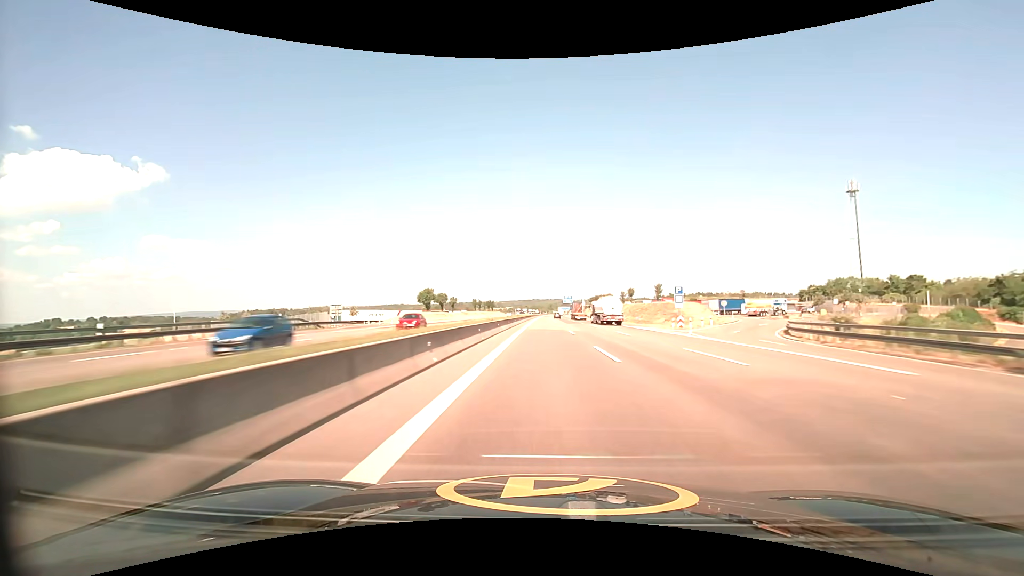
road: motorway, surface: asphalt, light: Day
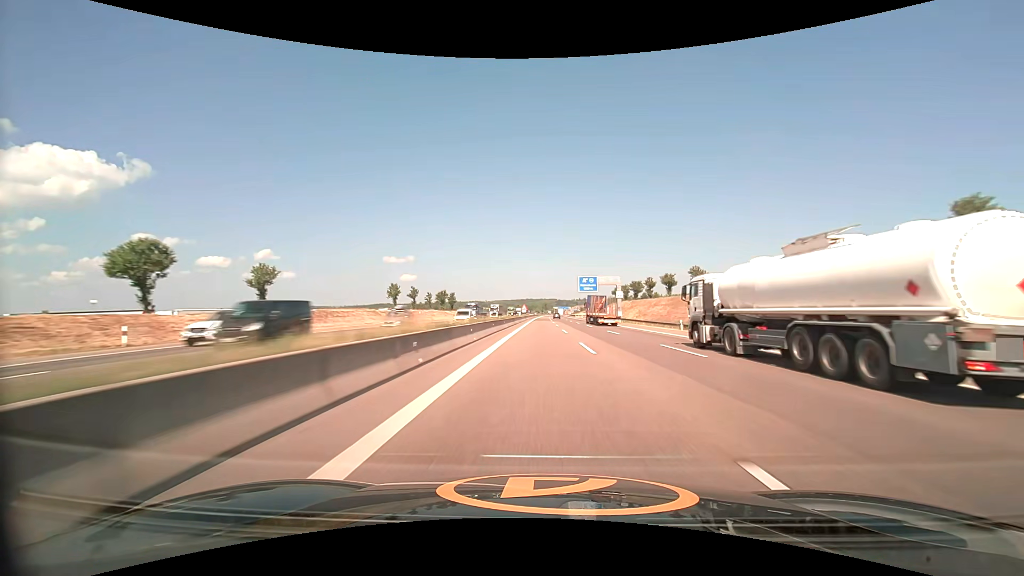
(+0.5, +105.1) m; +1°
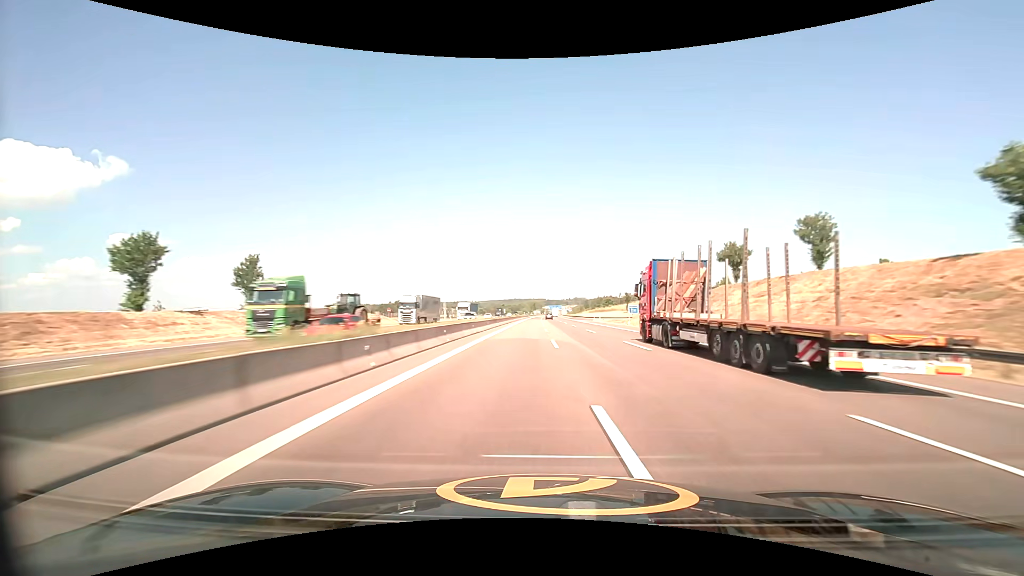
(+1.4, +105.1) m; +1°
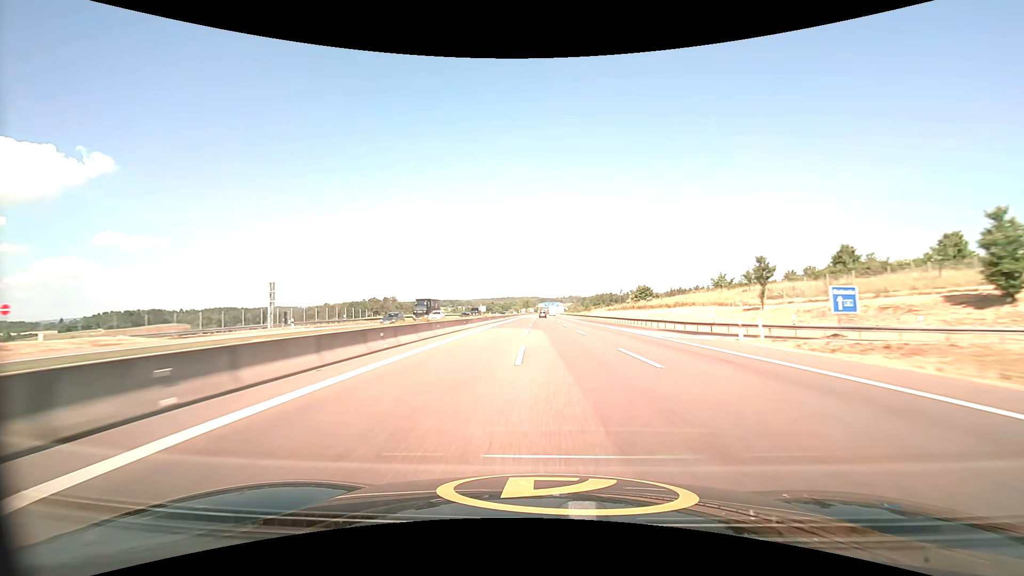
(+0.5, +78.4) m; +1°
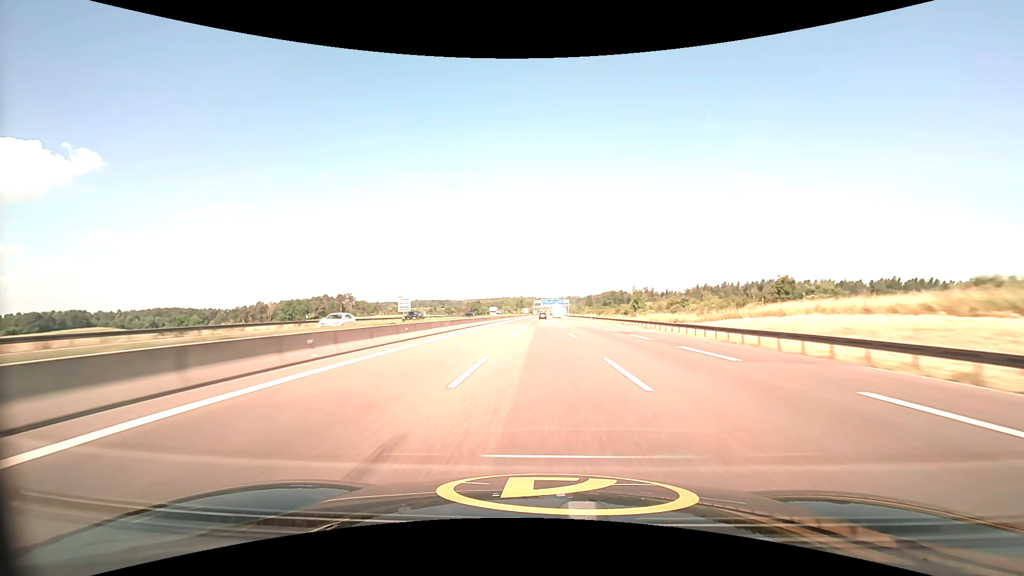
(+0.3, +129.1) m; 0°
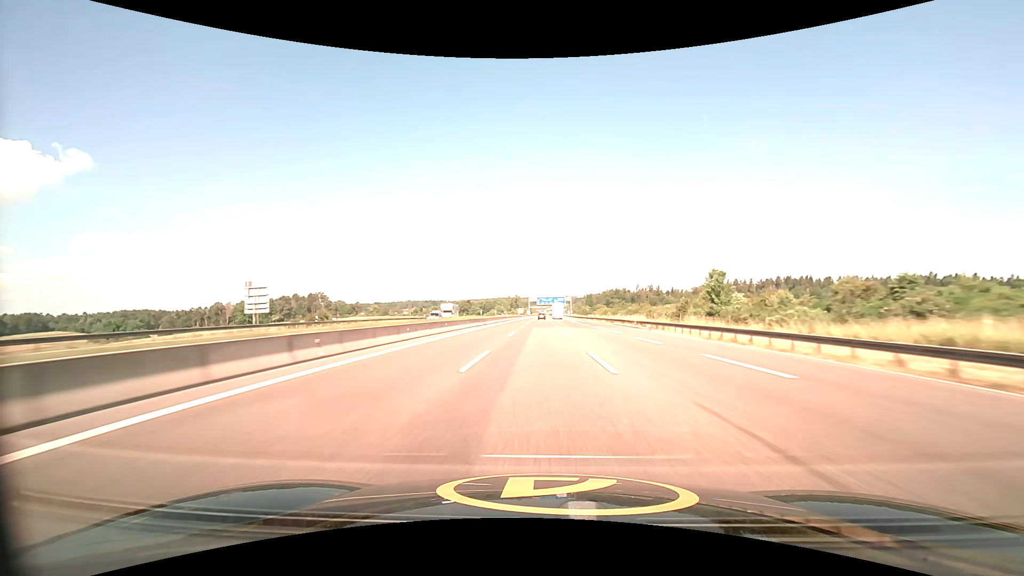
(+0.2, +51.4) m; 0°
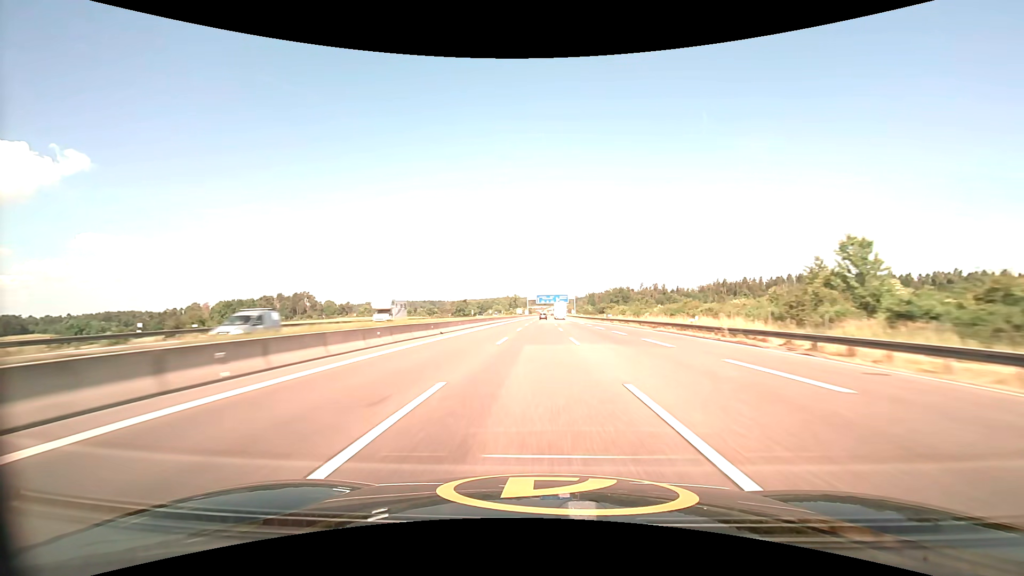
(0.0, +25.7) m; 0°
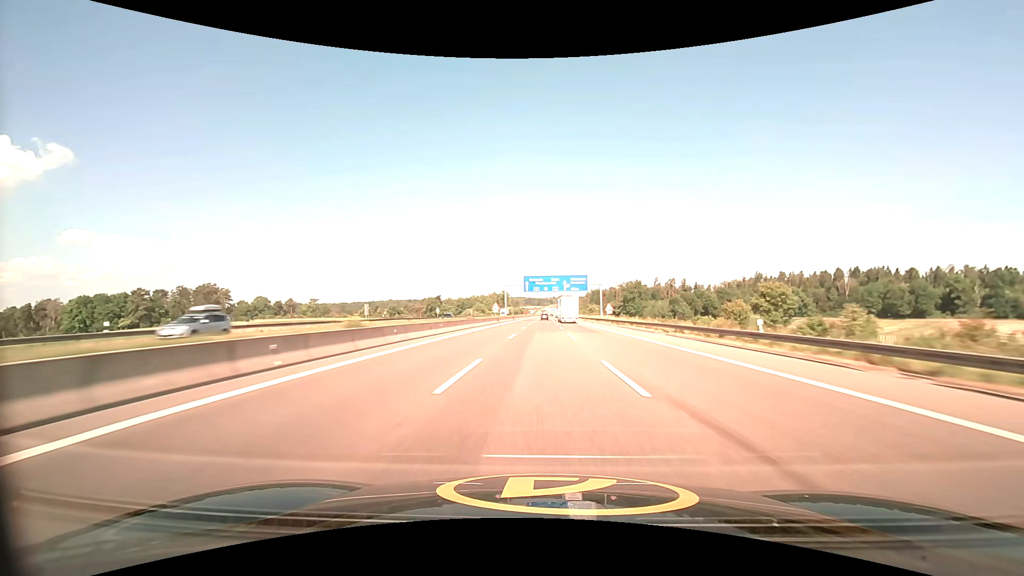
(+0.3, +103.0) m; +1°
(0, +10) (0, +20) (0, +30) (0, +40) (0, +50) (0, +60) (0, +70) (+1, +80) (+1, +90) (+1, +100) m
